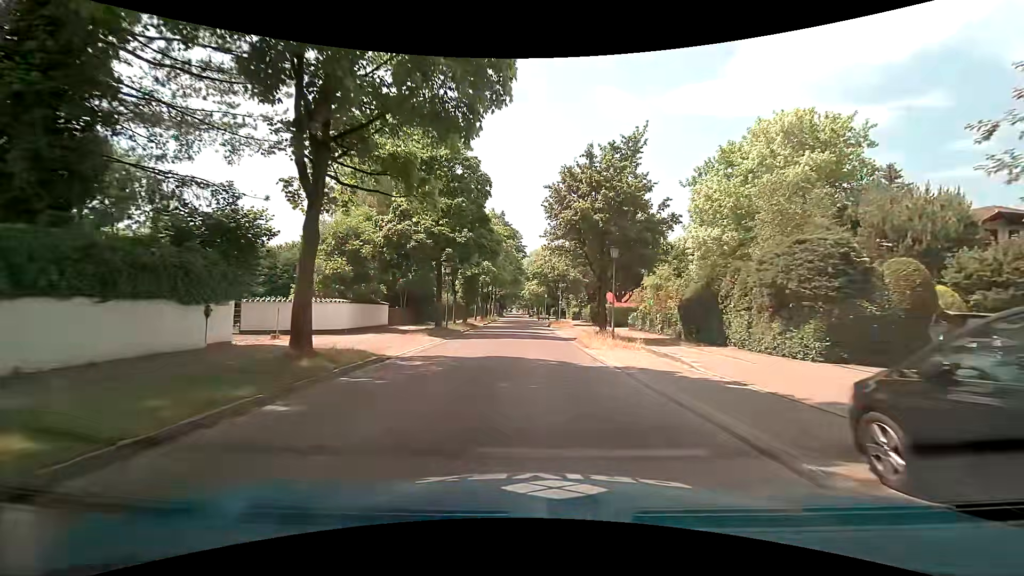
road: tertiary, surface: asphalt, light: Day
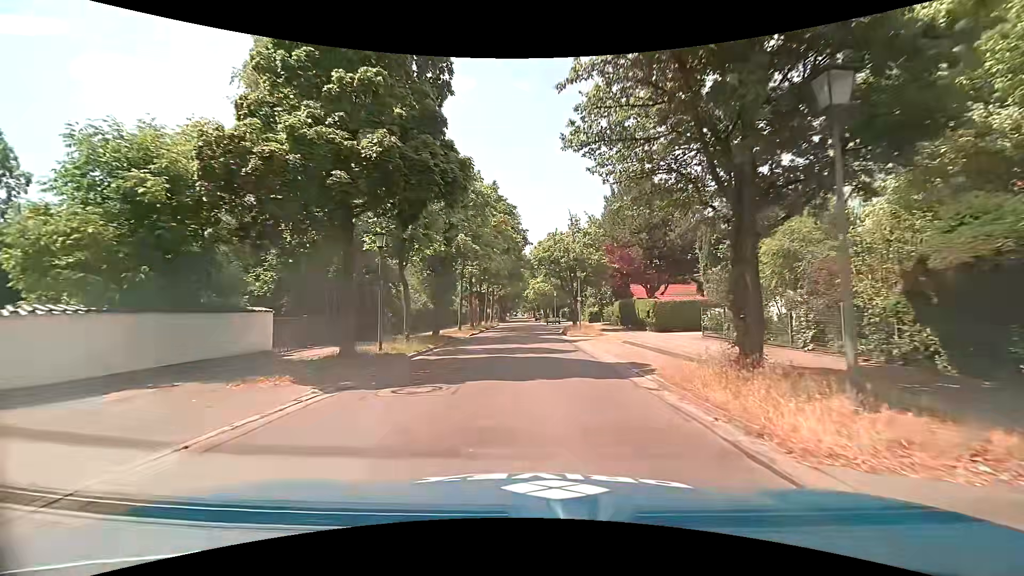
(-0.1, +15.3) m; -1°
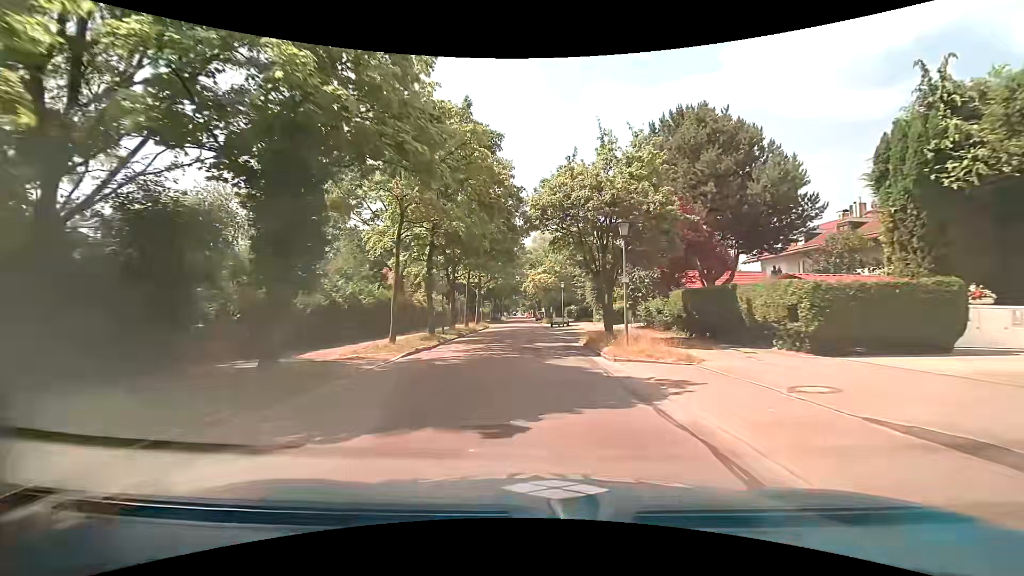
(+0.2, +17.4) m; +1°
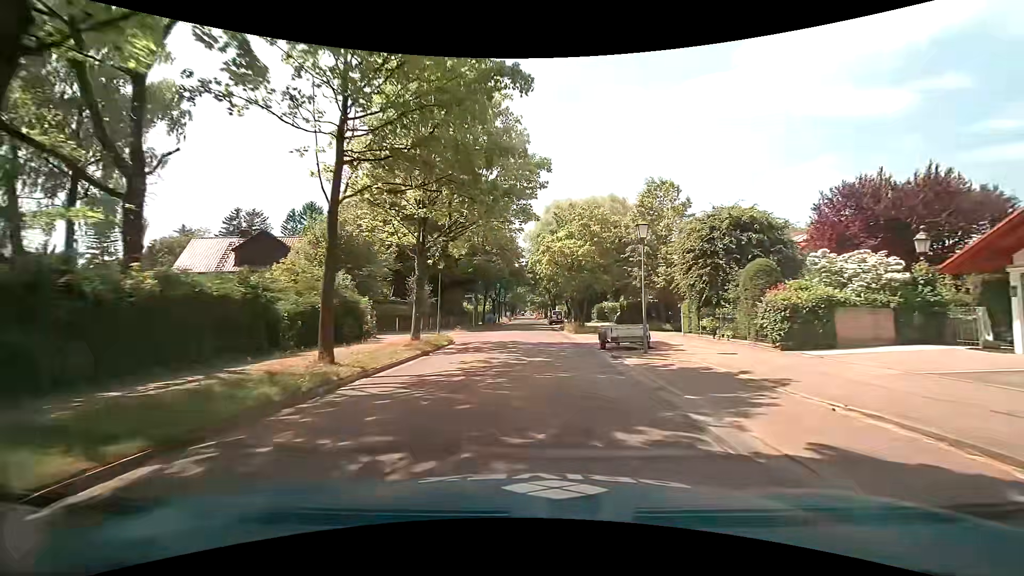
(-0.6, +31.1) m; -1°
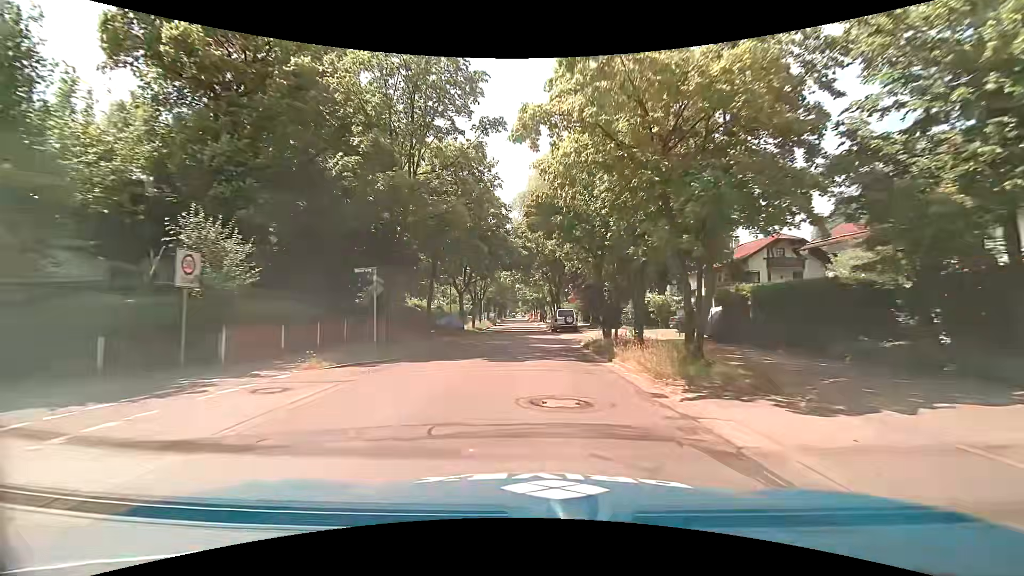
(-0.2, +25.8) m; +1°
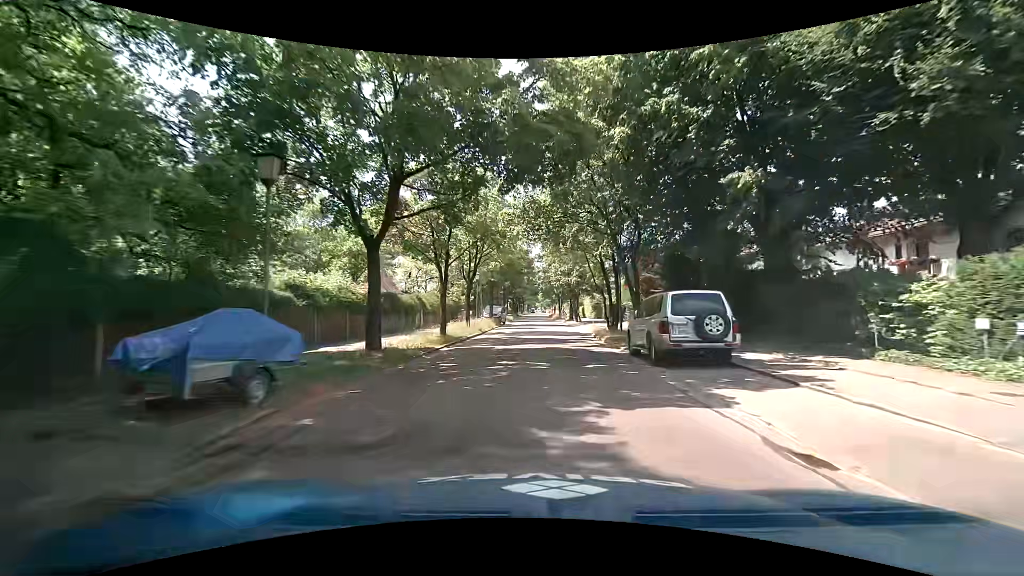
(-0.9, +26.9) m; -3°
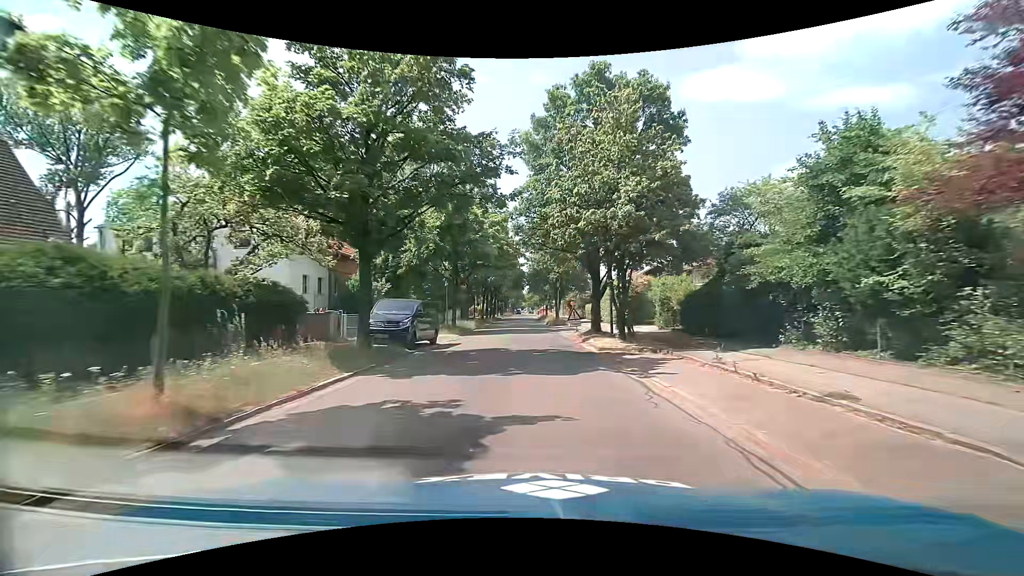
(+0.7, +33.2) m; +2°
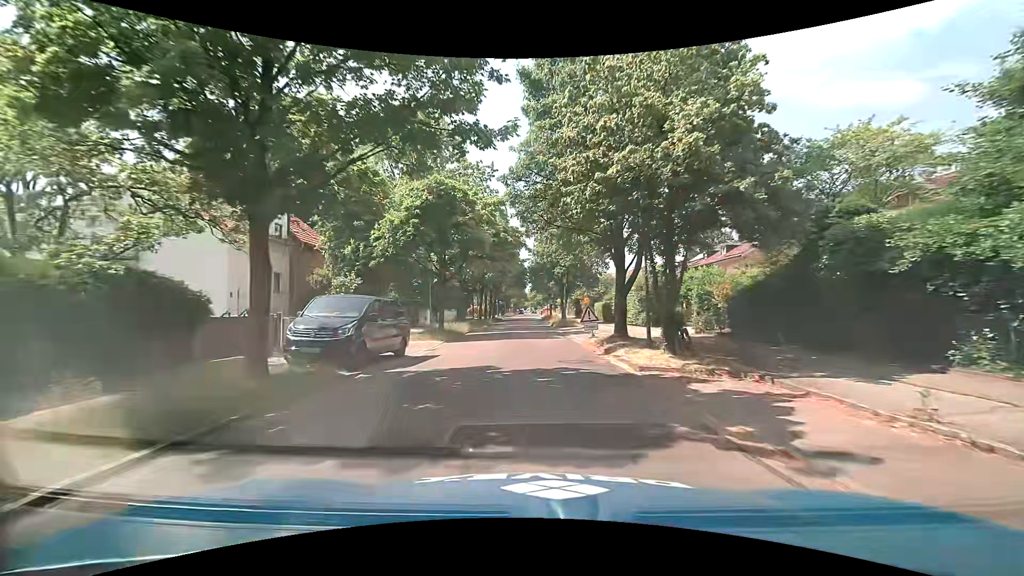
(-0.1, +6.1) m; -1°
(0, +10) (0, +20) (0, +30) (-1, +40) (-1, +50) (-1, +60) (0, +70) (0, +80) (0, +90) (0, +100) m
